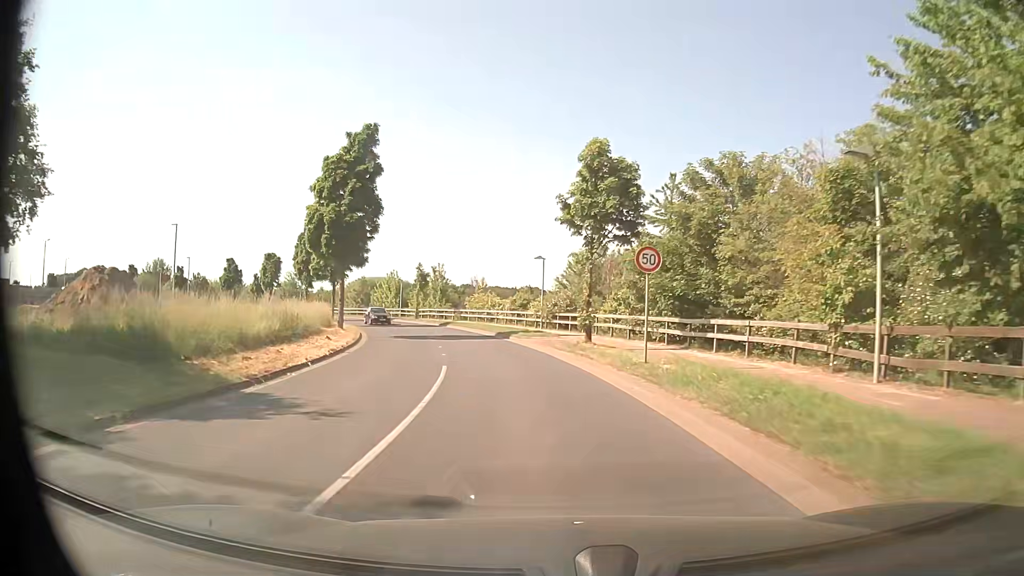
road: tertiary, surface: asphalt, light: Day
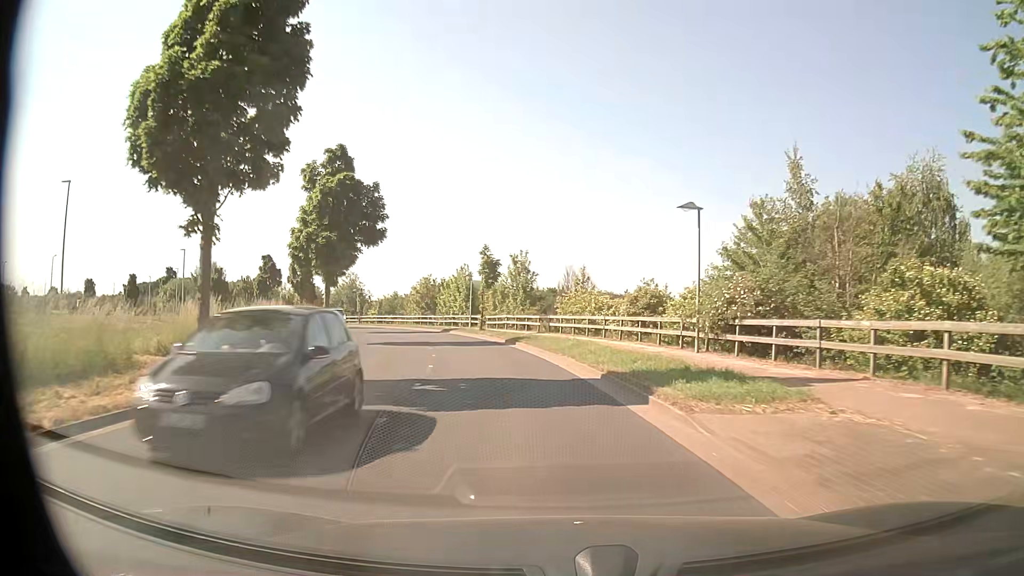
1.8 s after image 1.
(-1.8, +22.6) m; -9°
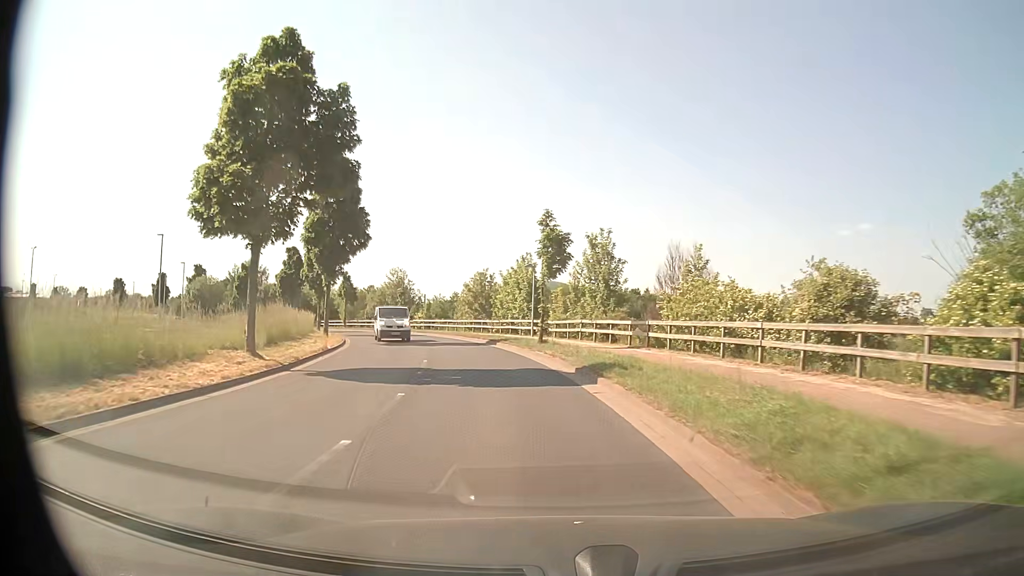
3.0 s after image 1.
(-0.9, +15.3) m; -7°
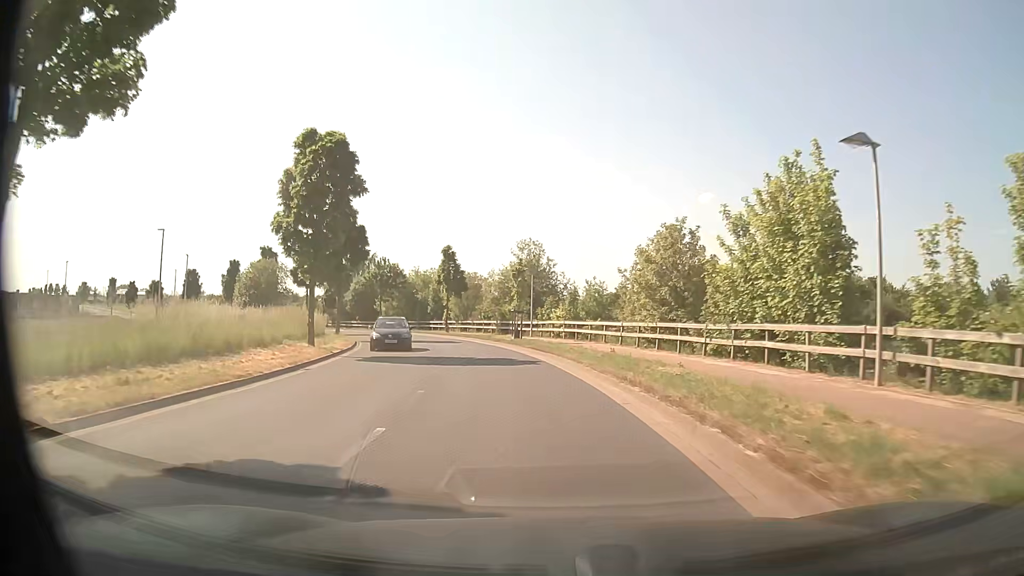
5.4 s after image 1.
(-4.0, +30.9) m; -14°
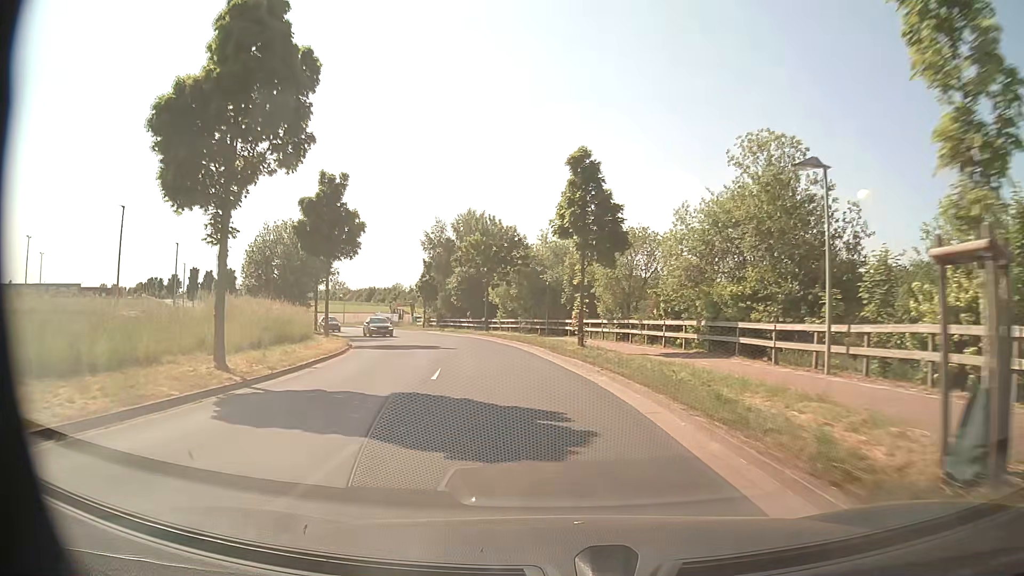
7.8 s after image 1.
(-3.6, +30.9) m; -14°
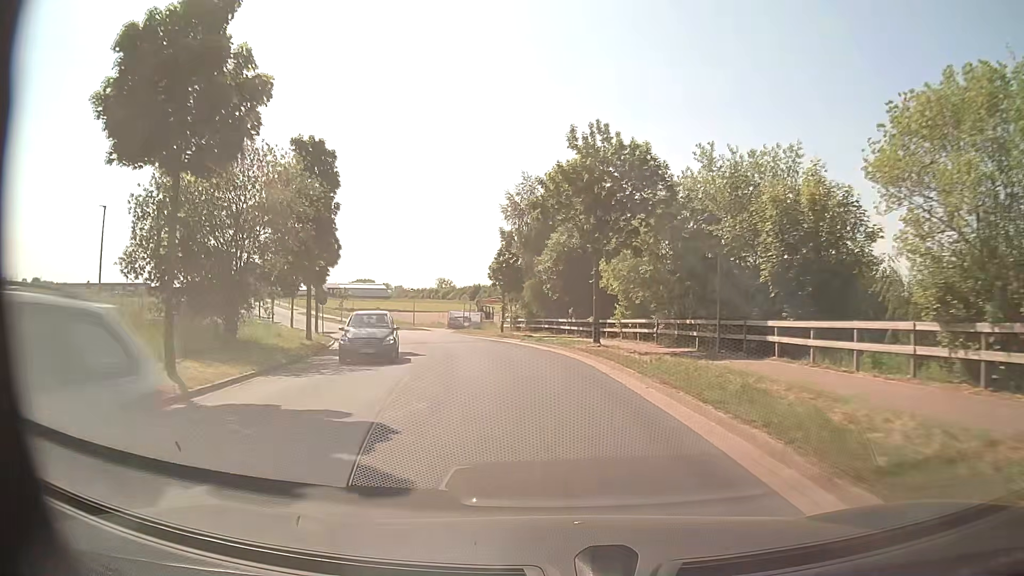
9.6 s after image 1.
(-2.0, +23.4) m; -10°
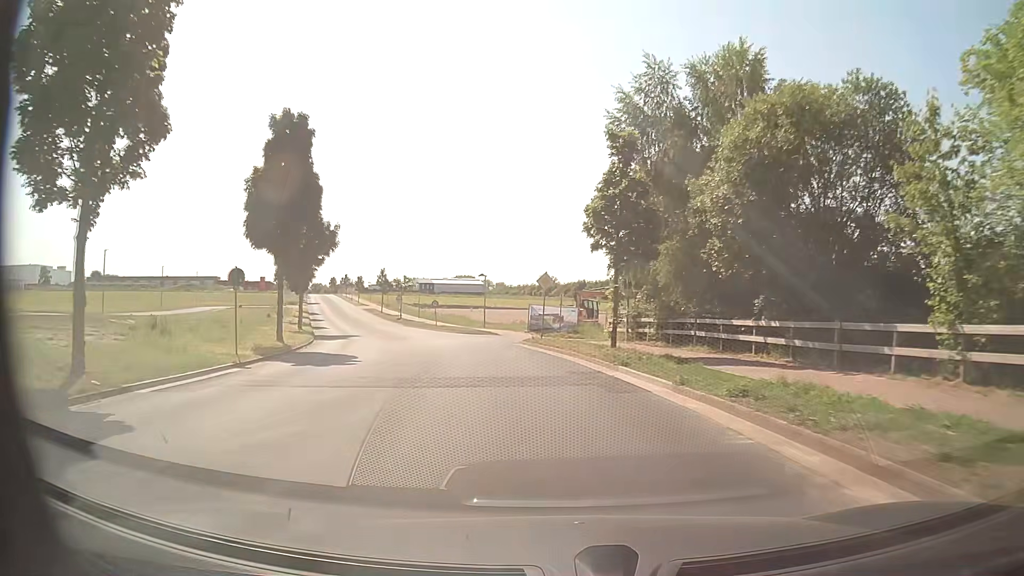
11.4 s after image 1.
(-1.8, +23.6) m; -9°
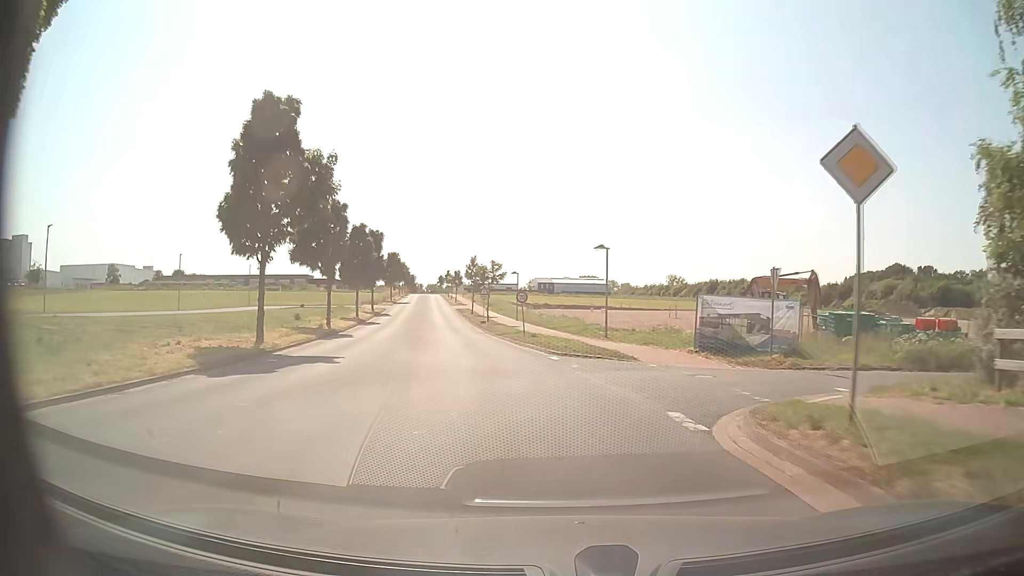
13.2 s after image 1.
(-2.1, +24.0) m; -10°
(0, +10) (-1, +20) (-3, +30) (-5, +40) (-7, +49) (-10, +59) (-12, +69) (-13, +79) (-15, +89) (-17, +98) m
